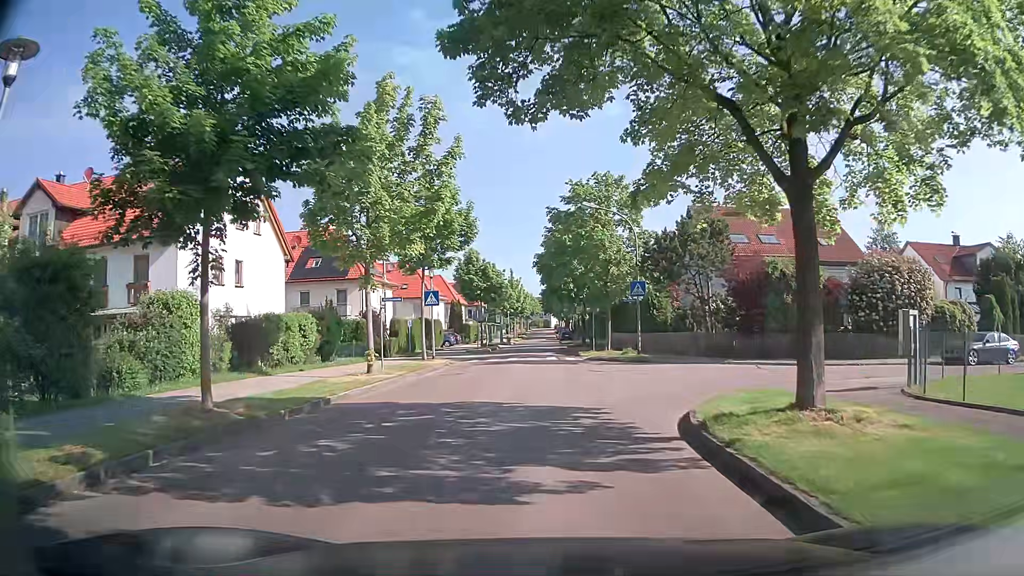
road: residential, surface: asphalt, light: Day
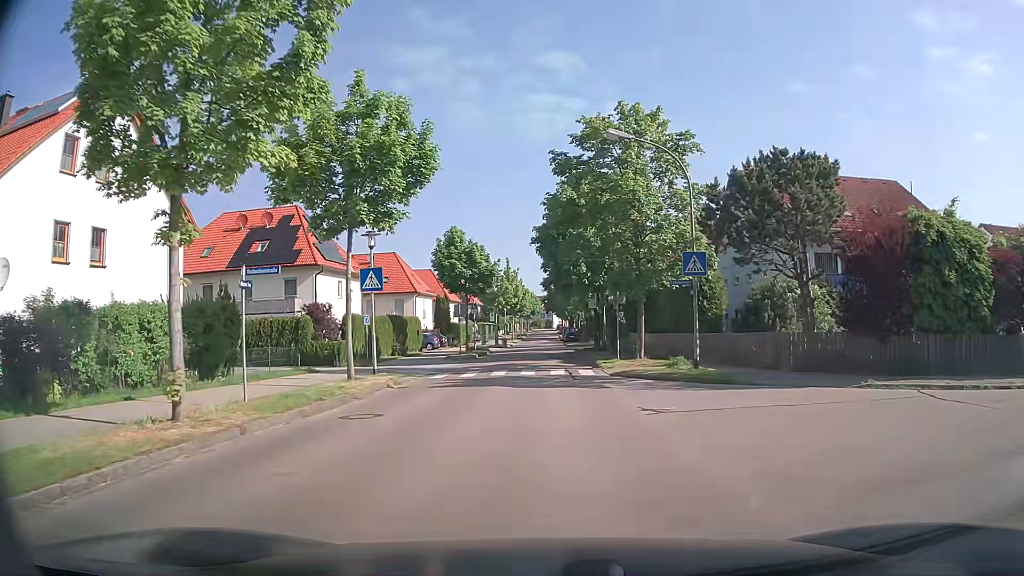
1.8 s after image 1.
(0.0, +12.0) m; 0°
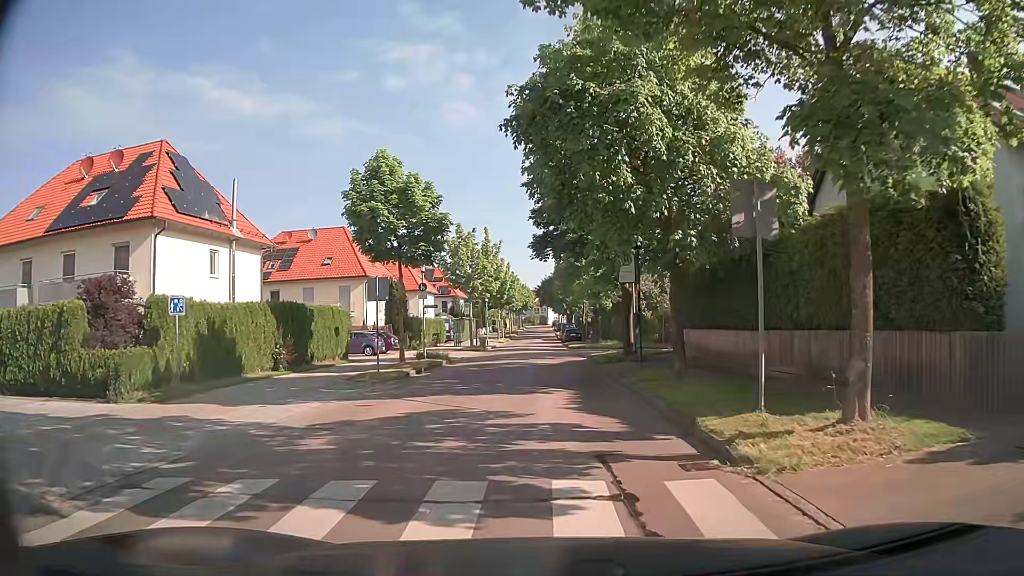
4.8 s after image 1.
(0.0, +18.7) m; +1°
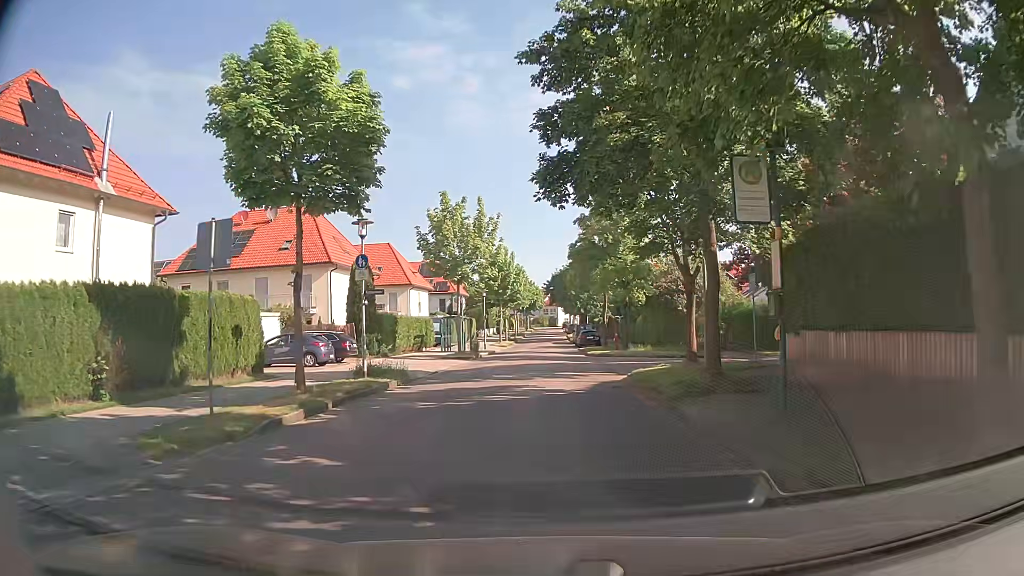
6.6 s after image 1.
(-0.2, +11.8) m; -1°
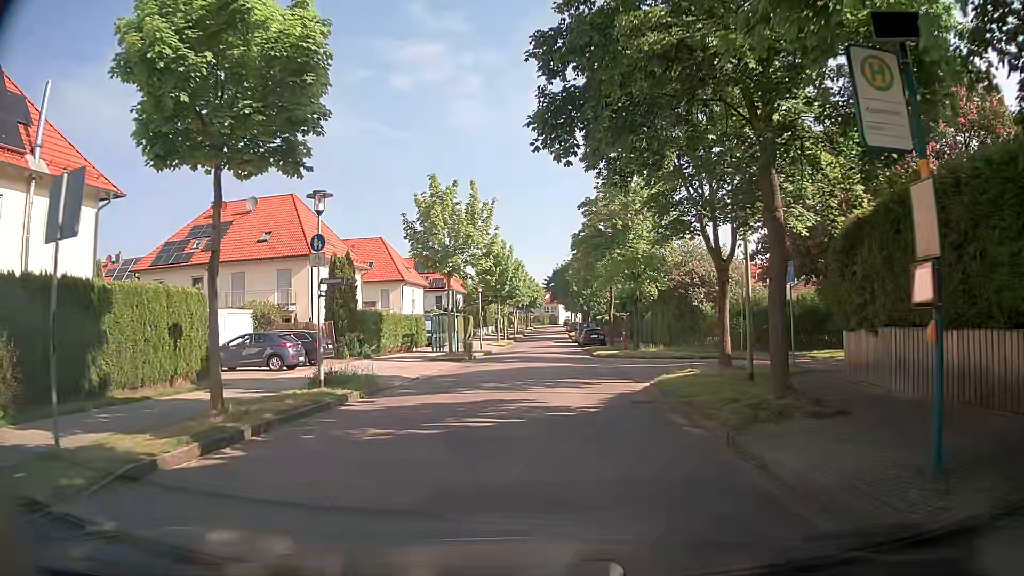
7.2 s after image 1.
(0.0, +3.8) m; -1°
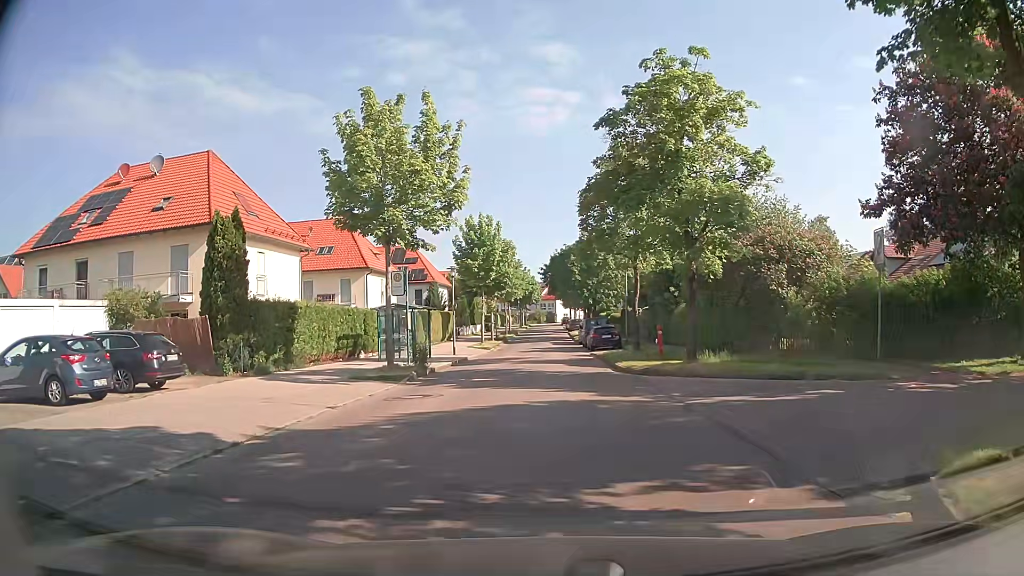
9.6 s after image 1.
(+0.1, +12.3) m; 0°
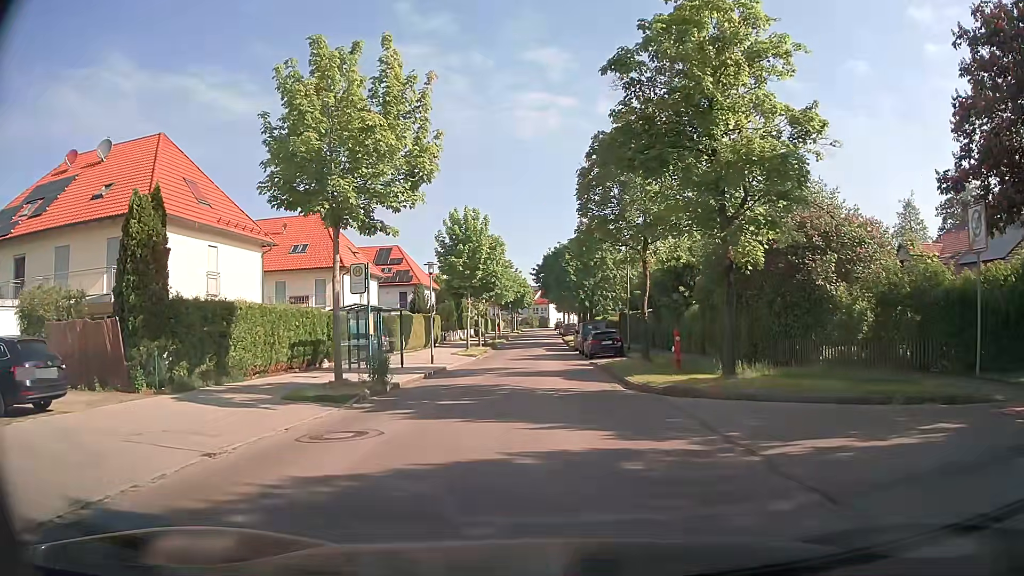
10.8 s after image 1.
(+0.1, +4.6) m; +1°
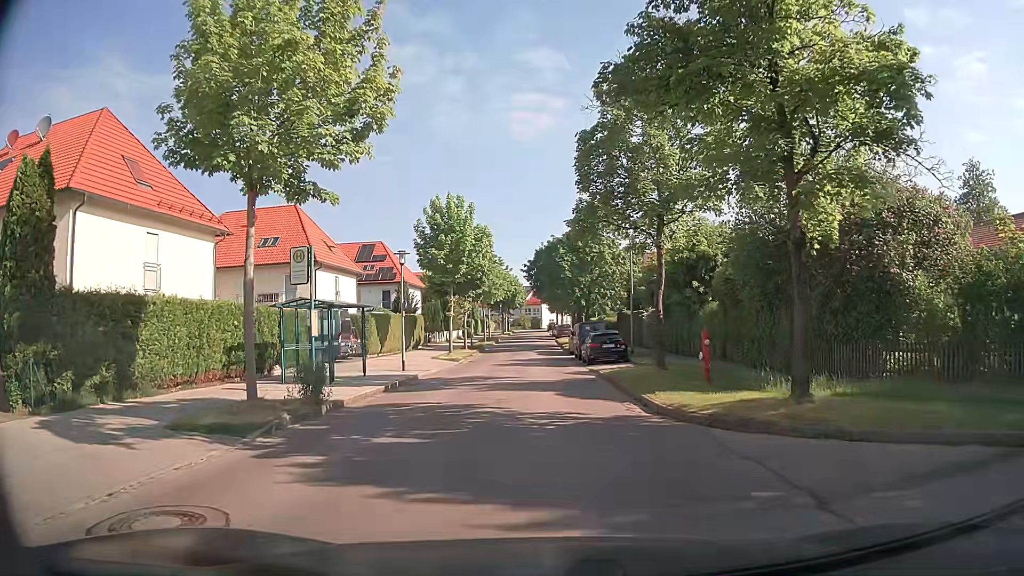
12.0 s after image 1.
(+0.1, +4.7) m; +1°
(0, +10) (0, +20) (-1, +30) (-1, +40) (-1, +50) (-1, +60) (-1, +70) (-1, +80) (-1, +90) (-1, +100) m
